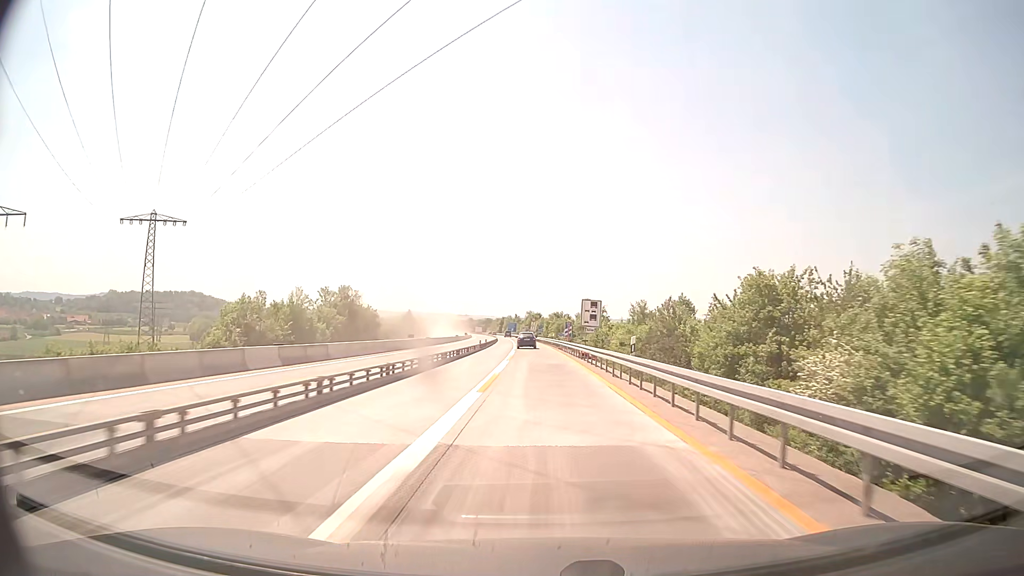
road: motorway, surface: concrete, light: Day
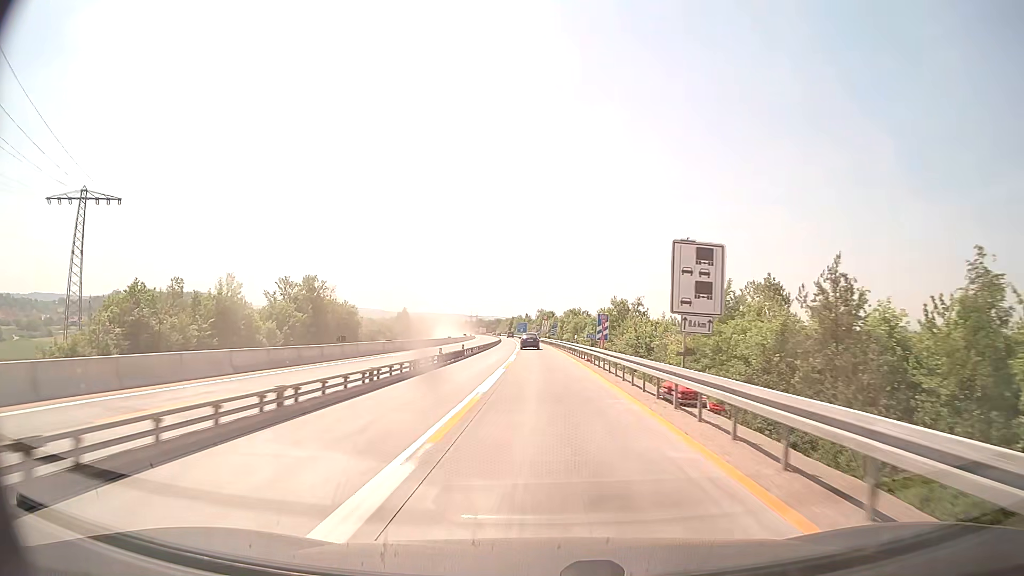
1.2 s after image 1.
(-0.2, +26.1) m; -1°
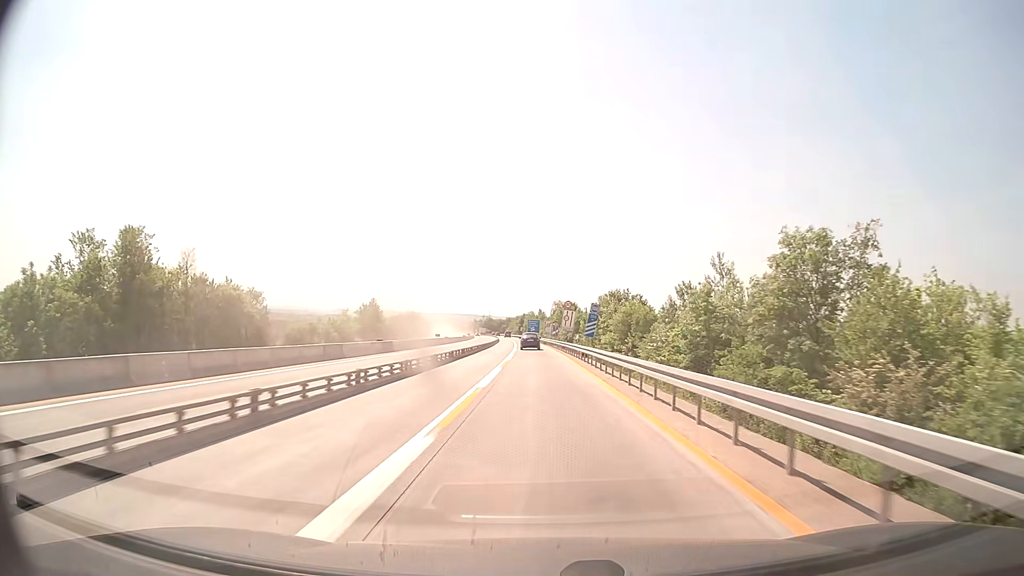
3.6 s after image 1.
(-0.6, +52.3) m; -1°
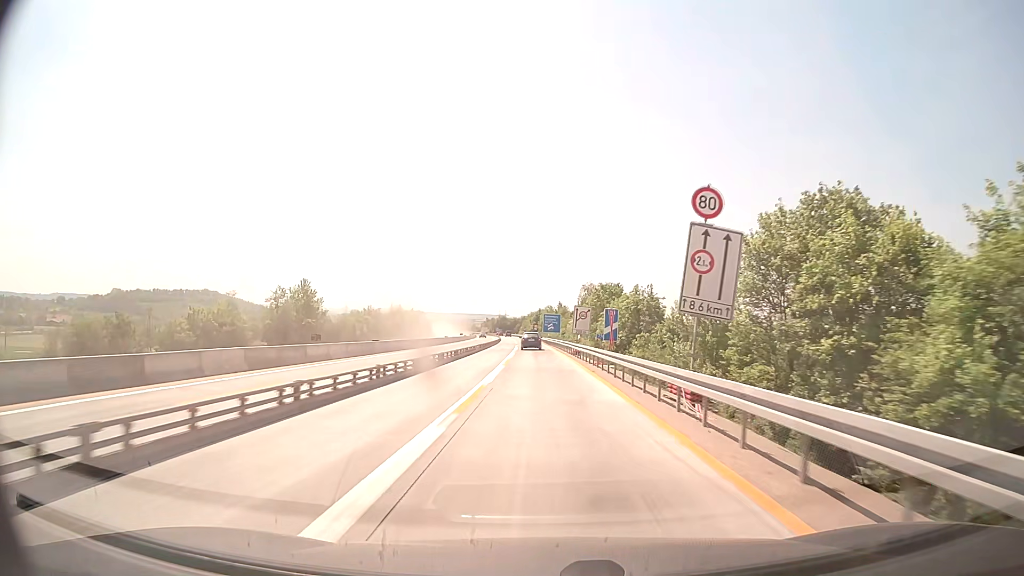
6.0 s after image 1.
(-0.8, +52.3) m; -2°
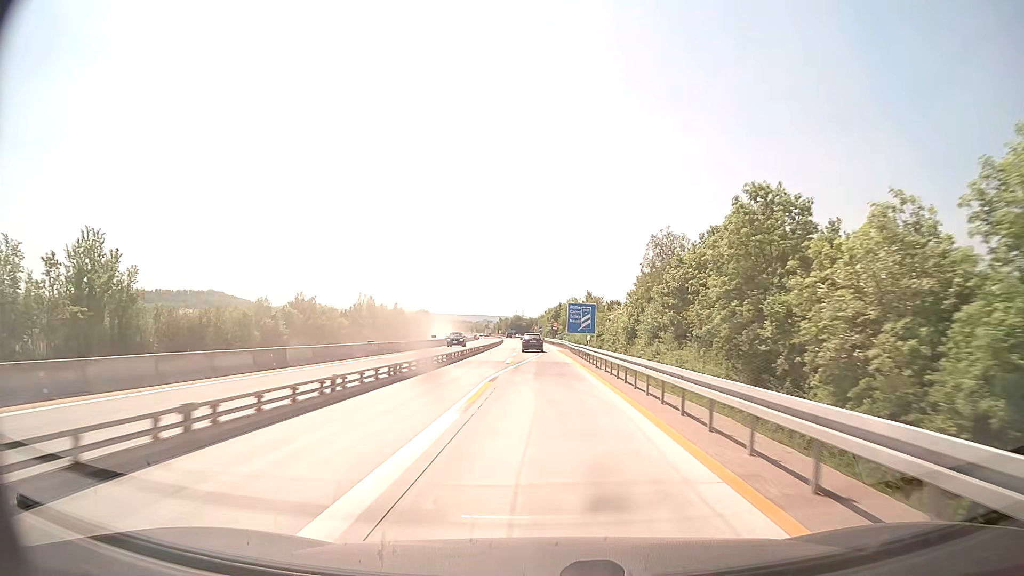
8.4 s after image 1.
(-0.7, +52.3) m; -2°
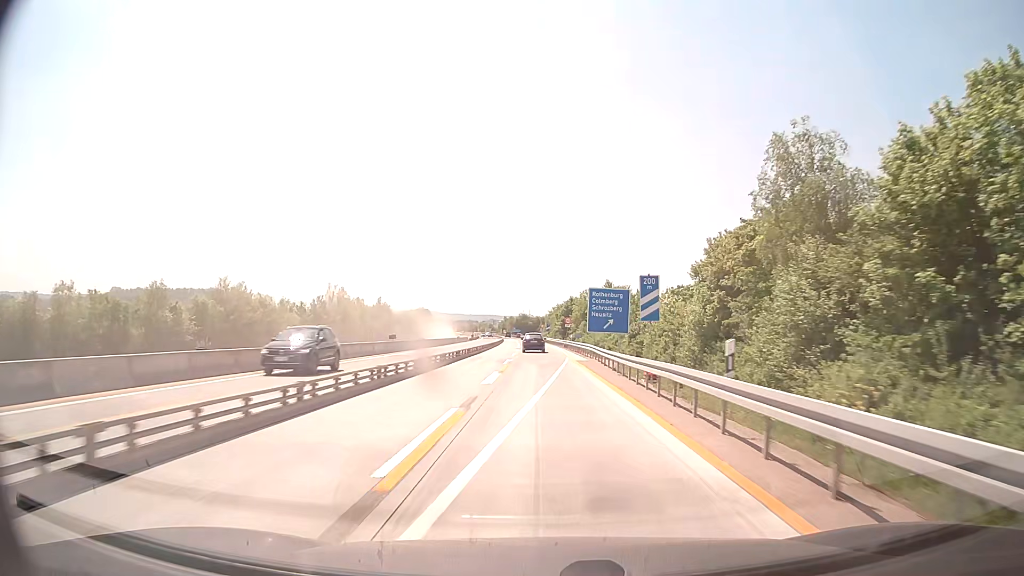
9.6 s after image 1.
(-0.2, +26.2) m; -1°
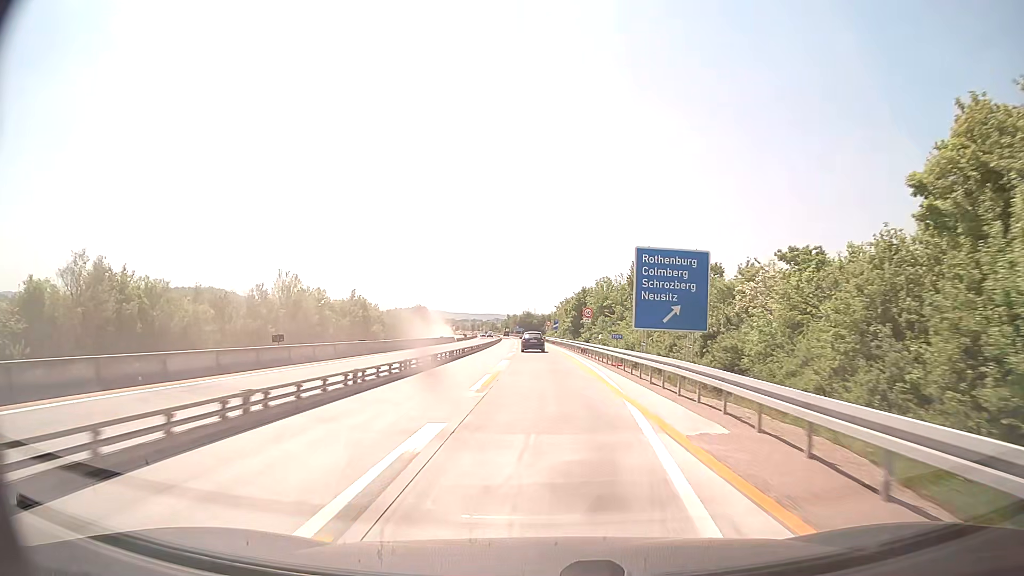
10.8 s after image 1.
(-0.1, +26.1) m; 0°
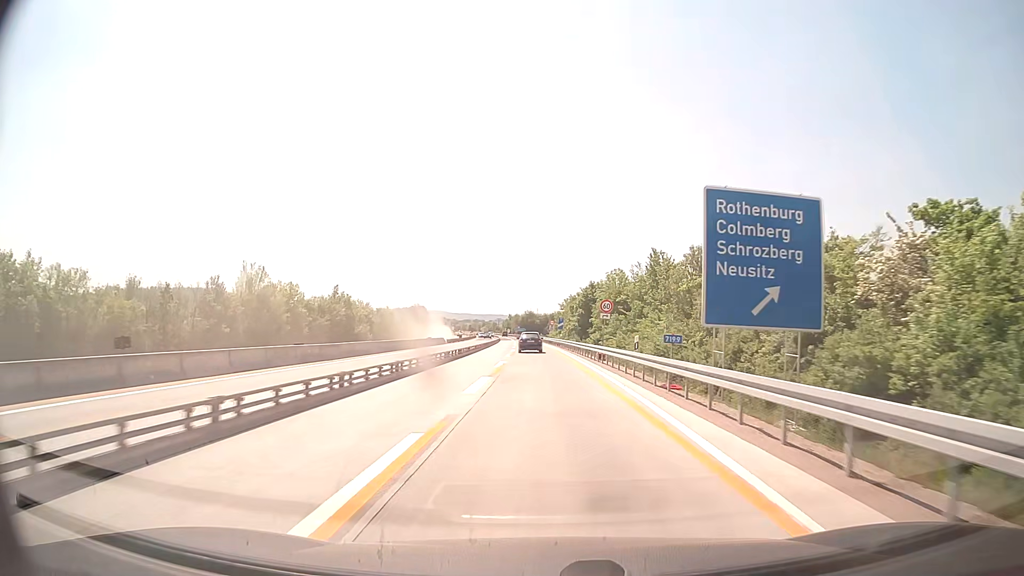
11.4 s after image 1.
(0.0, +13.0) m; 0°
(0, +10) (0, +20) (0, +30) (0, +40) (-1, +50) (-1, +60) (-1, +70) (-2, +80) (-2, +90) (-2, +100) m
